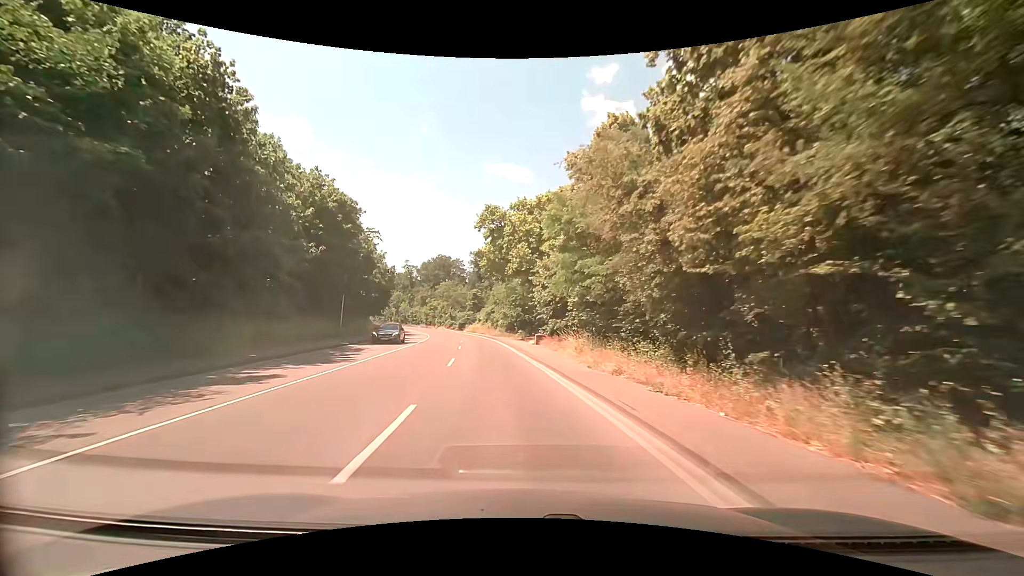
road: secondary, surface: asphalt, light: Day
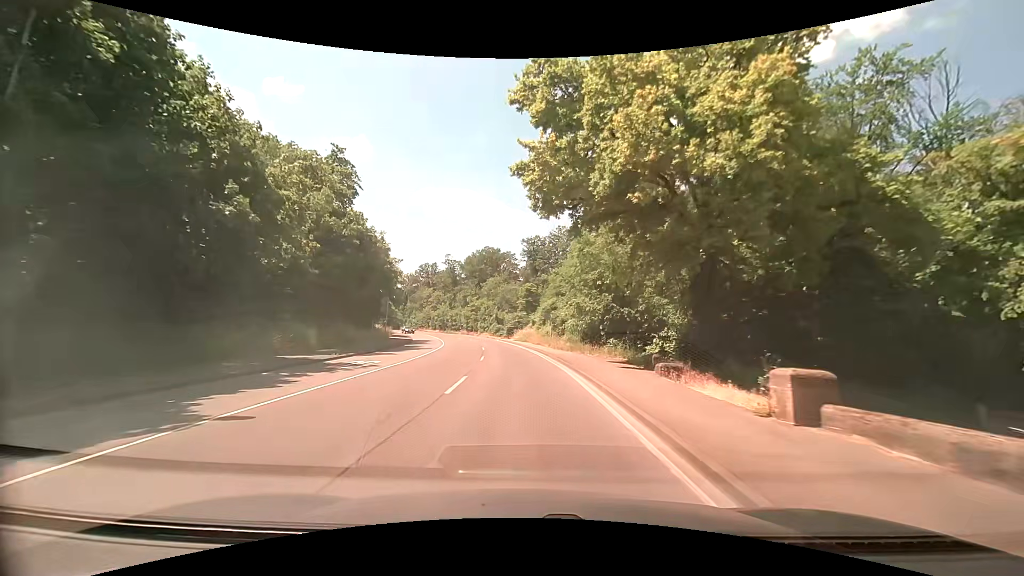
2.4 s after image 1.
(-2.1, +30.4) m; -7°
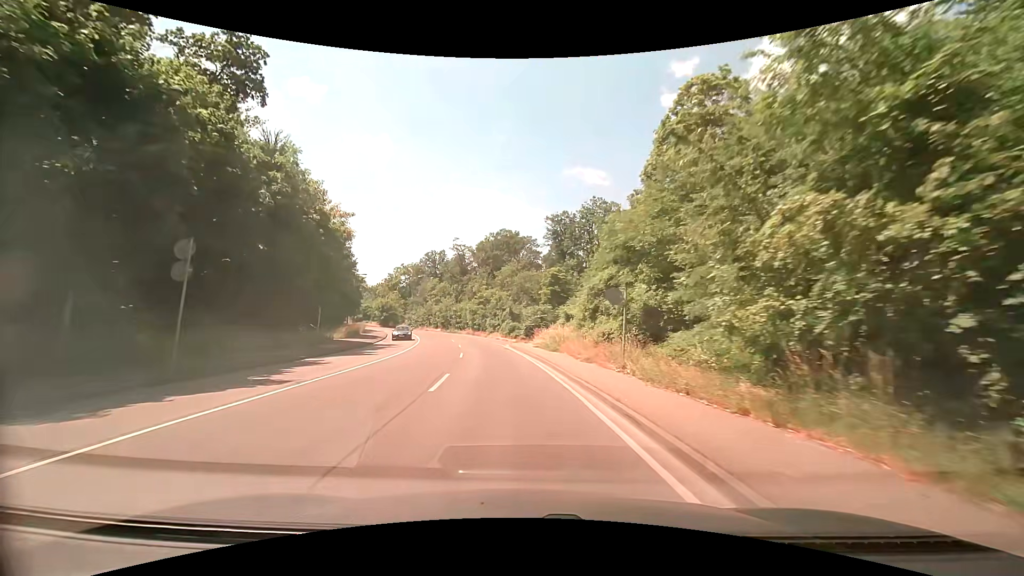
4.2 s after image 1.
(-0.5, +24.5) m; -4°
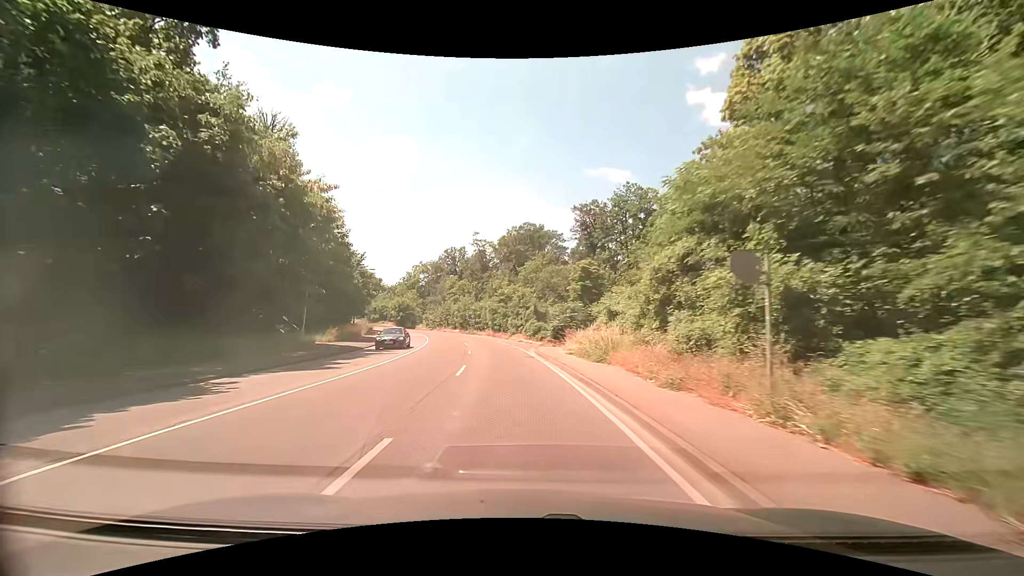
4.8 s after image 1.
(0.0, +8.4) m; -1°
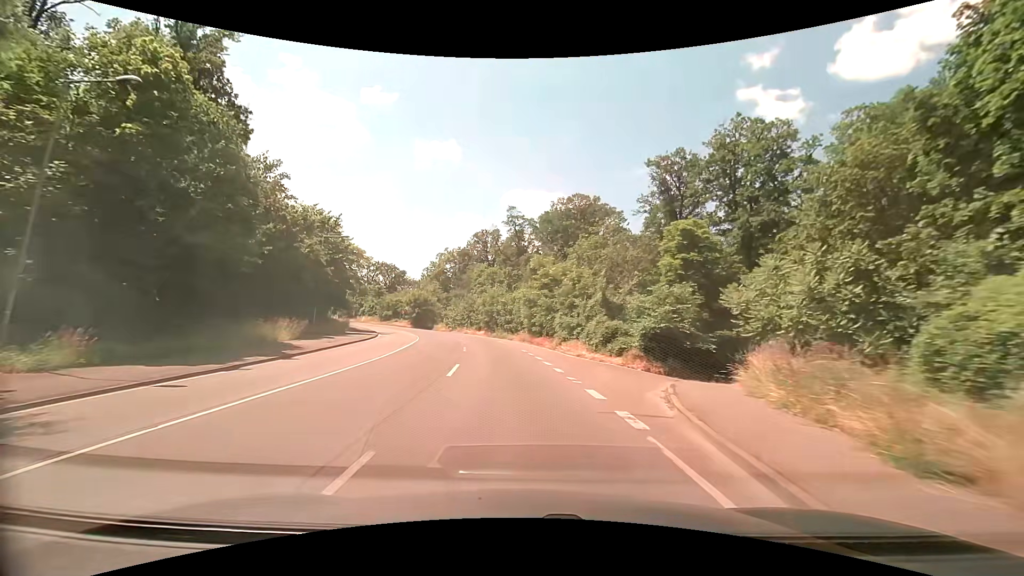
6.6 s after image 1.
(-1.6, +24.8) m; -5°
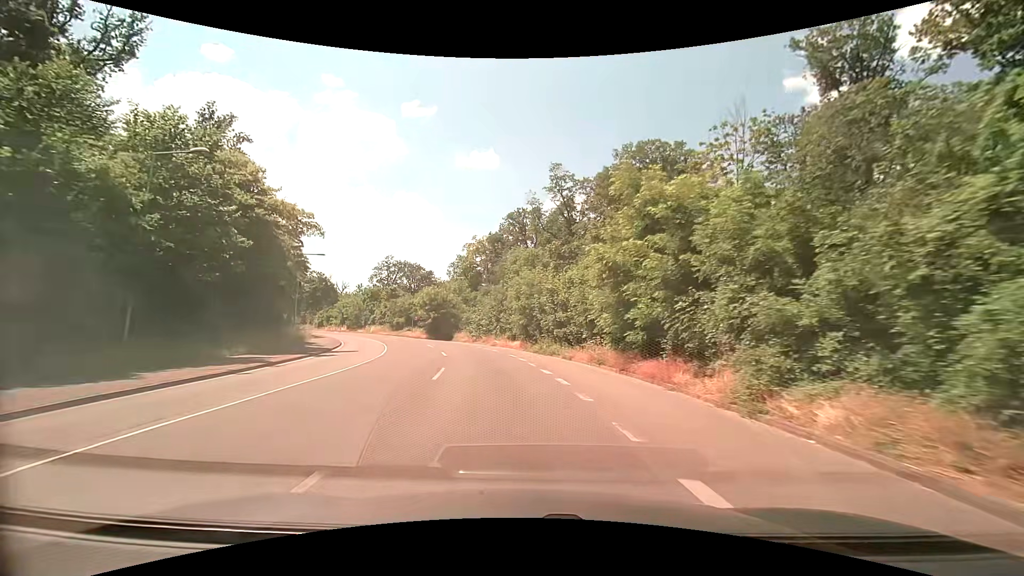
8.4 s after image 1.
(-1.1, +25.0) m; -6°
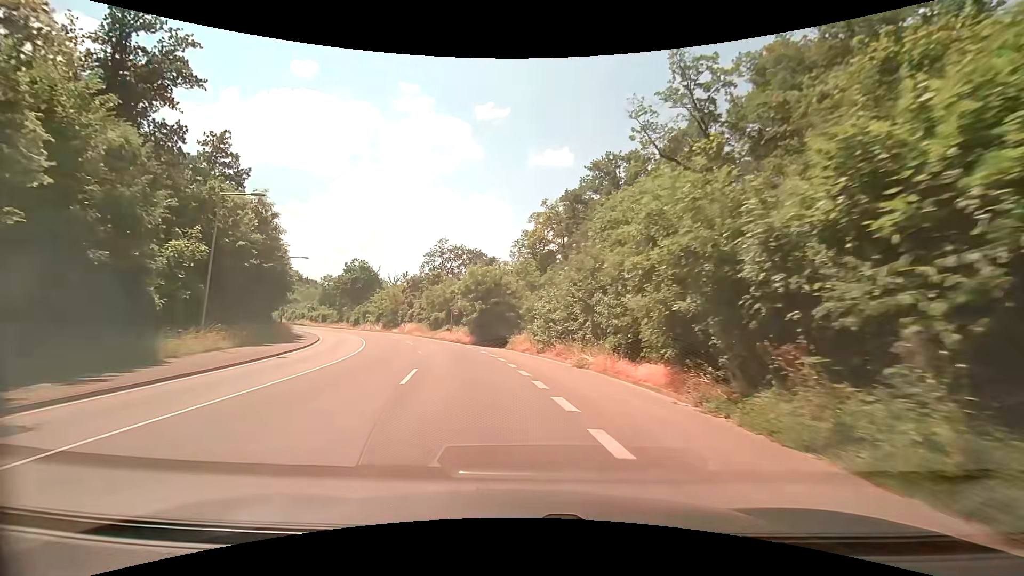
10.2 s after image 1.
(-1.7, +24.9) m; -9°
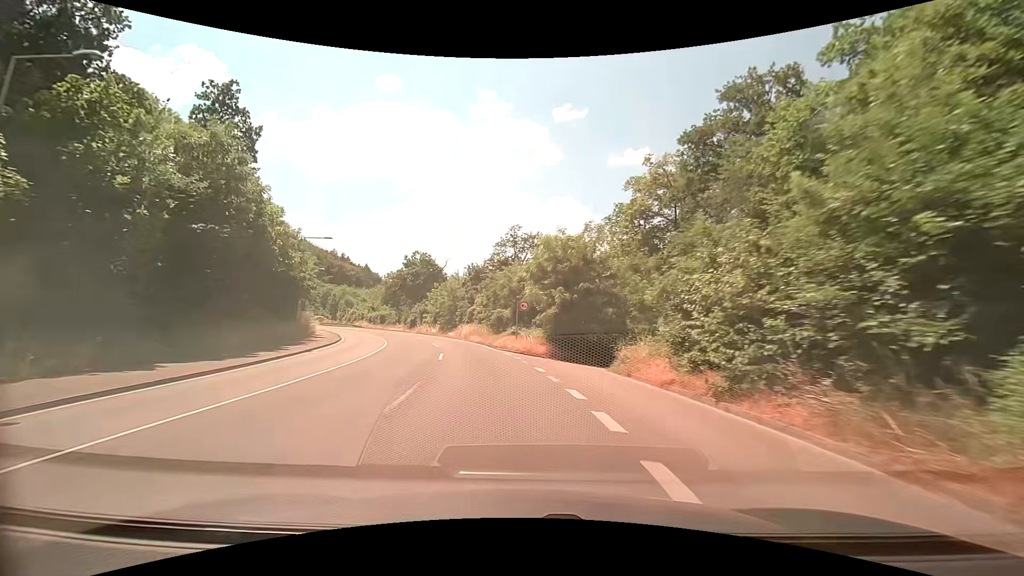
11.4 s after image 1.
(-1.3, +16.5) m; -10°
(0, +10) (-2, +20) (-3, +30) (-6, +39) (-9, +49) (-12, +58) (-17, +67) (-22, +76) (-28, +84) (-34, +92) m
